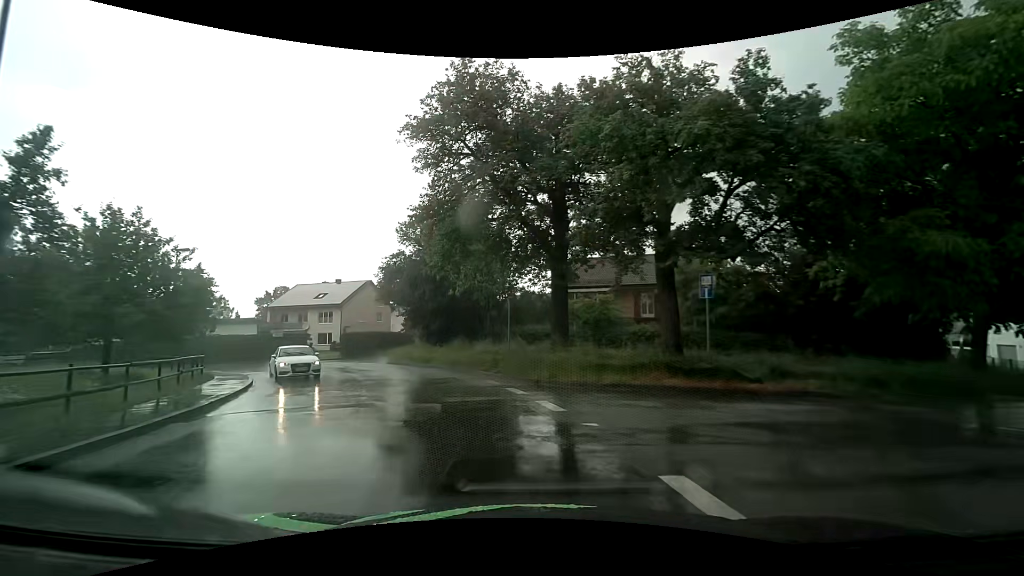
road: unclassified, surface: asphalt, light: Day
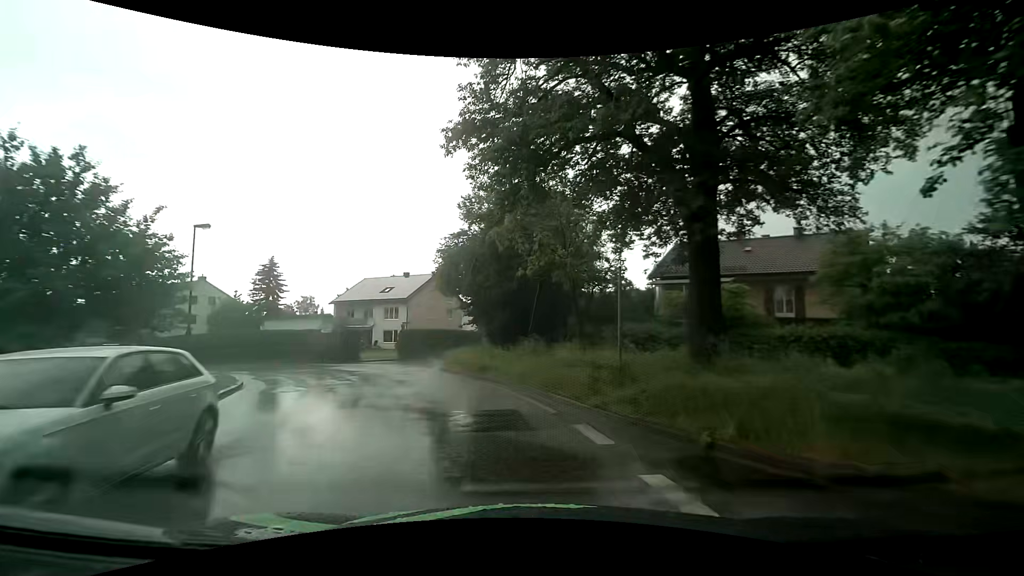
(-0.6, +8.4) m; -8°
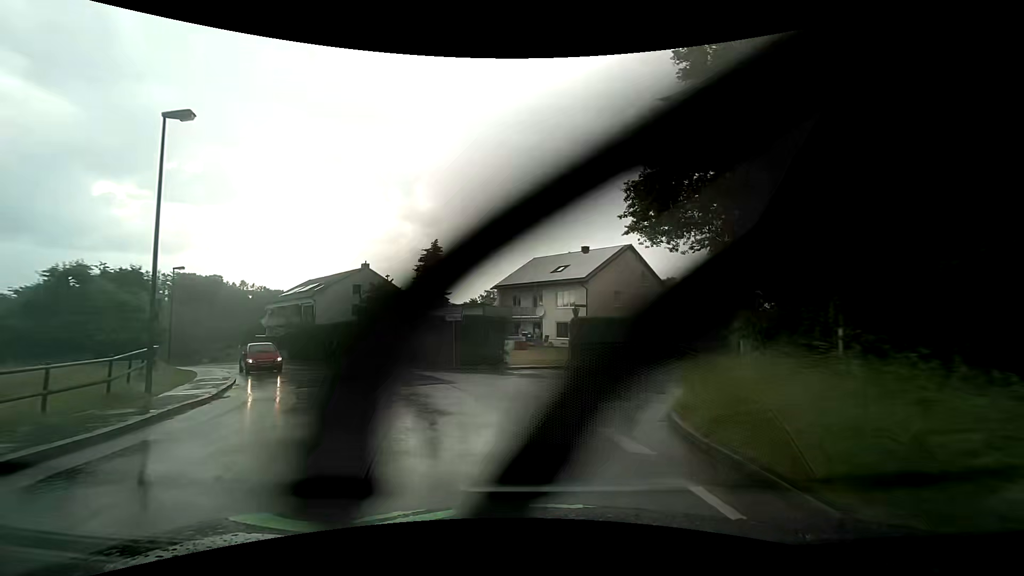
(-3.2, +17.0) m; -21°
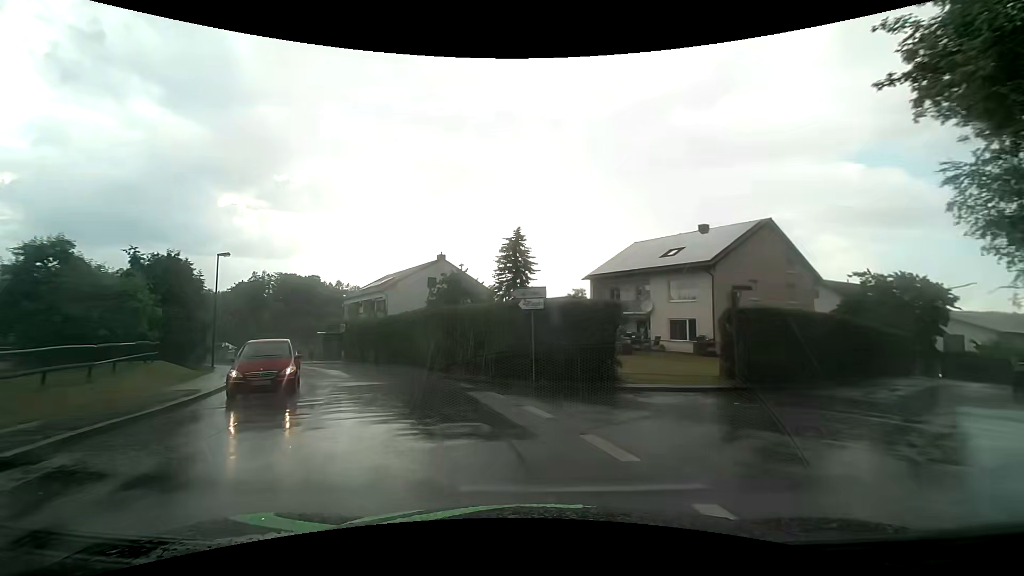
(-0.9, +8.8) m; -10°
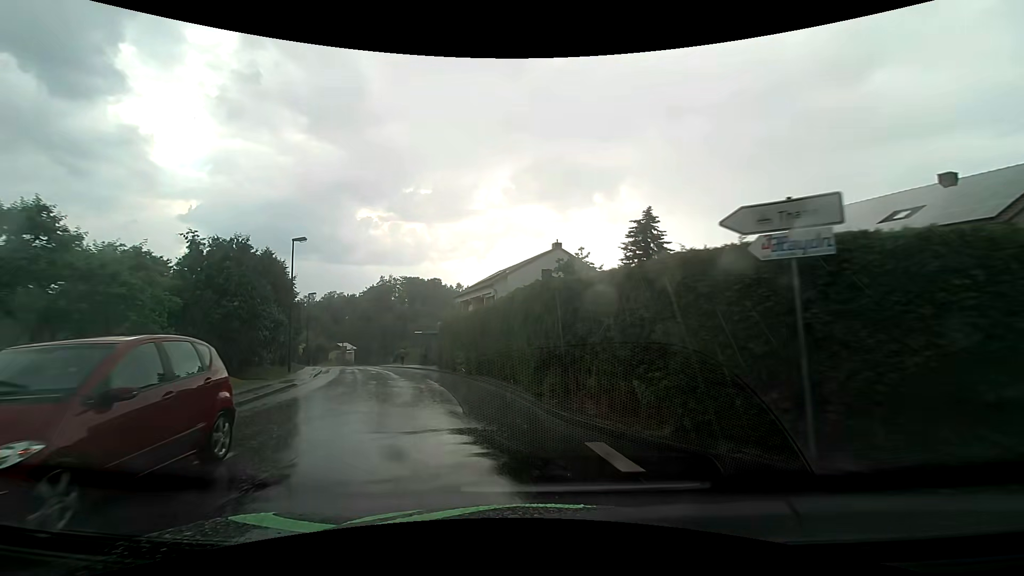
(-1.0, +9.0) m; -13°
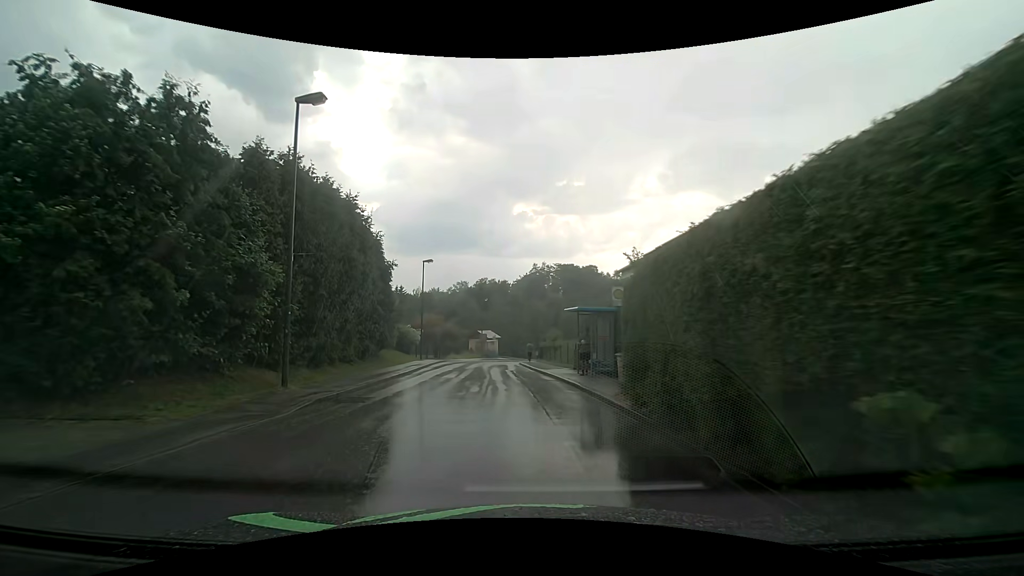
(-3.6, +18.2) m; -19°
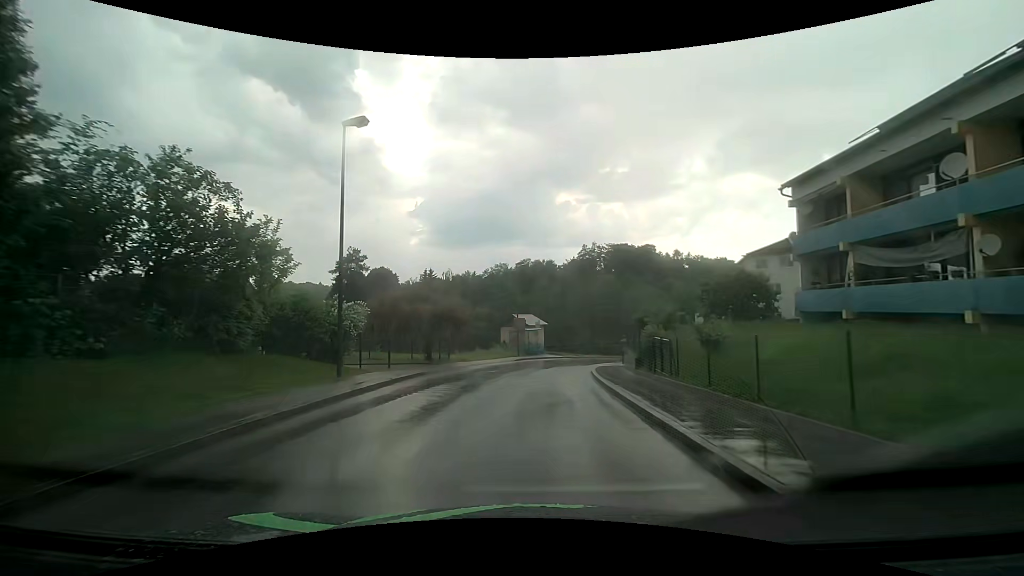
(-1.3, +25.0) m; -5°
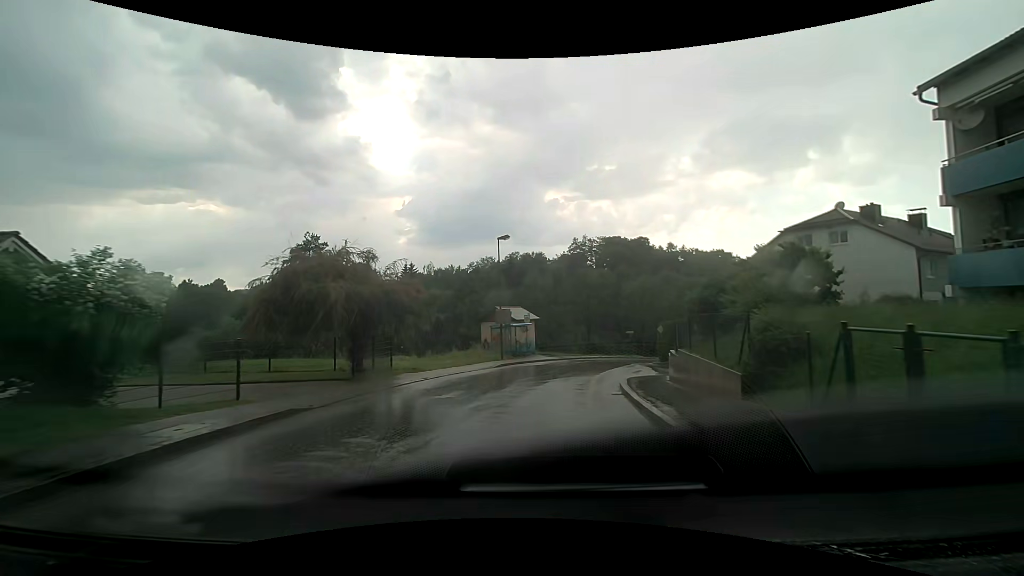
(0.0, +10.1) m; +2°
(0, +10) (+1, +20) (+3, +30) (+6, +39) (+10, +49) (+14, +57) (+20, +66) (+26, +74) (+32, +81) (+40, +88) m
